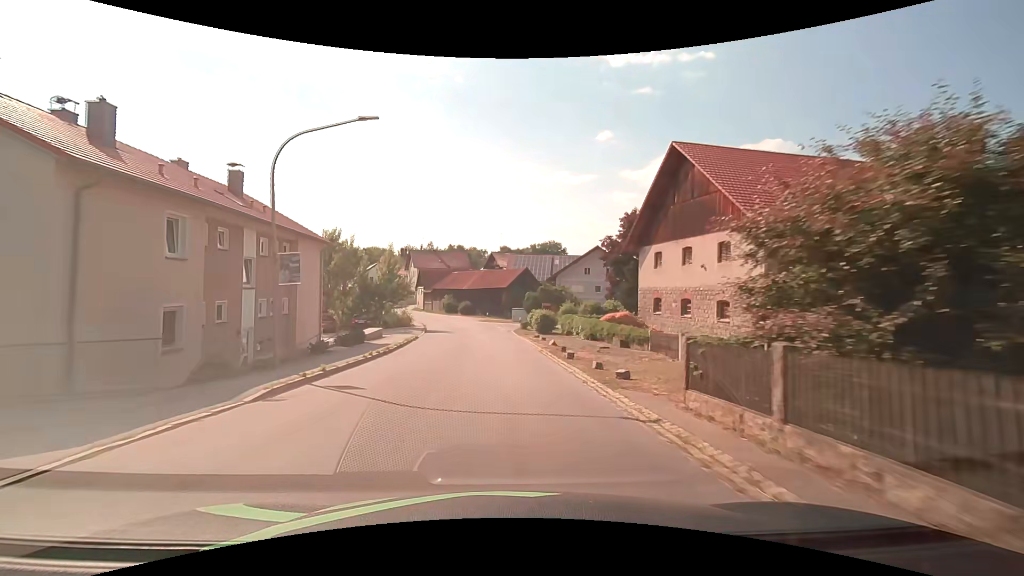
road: secondary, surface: asphalt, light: Day
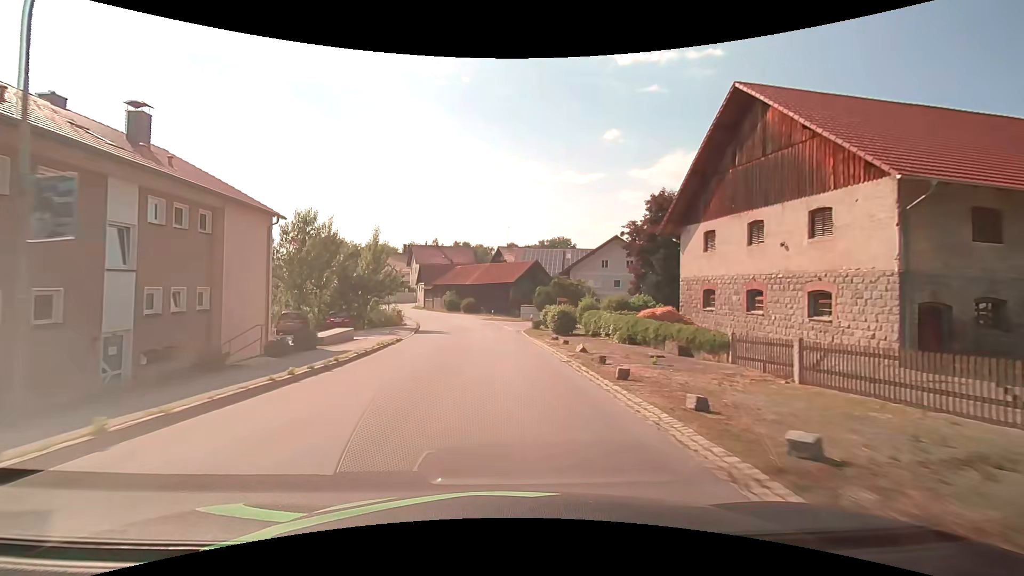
(-0.1, +7.6) m; -1°
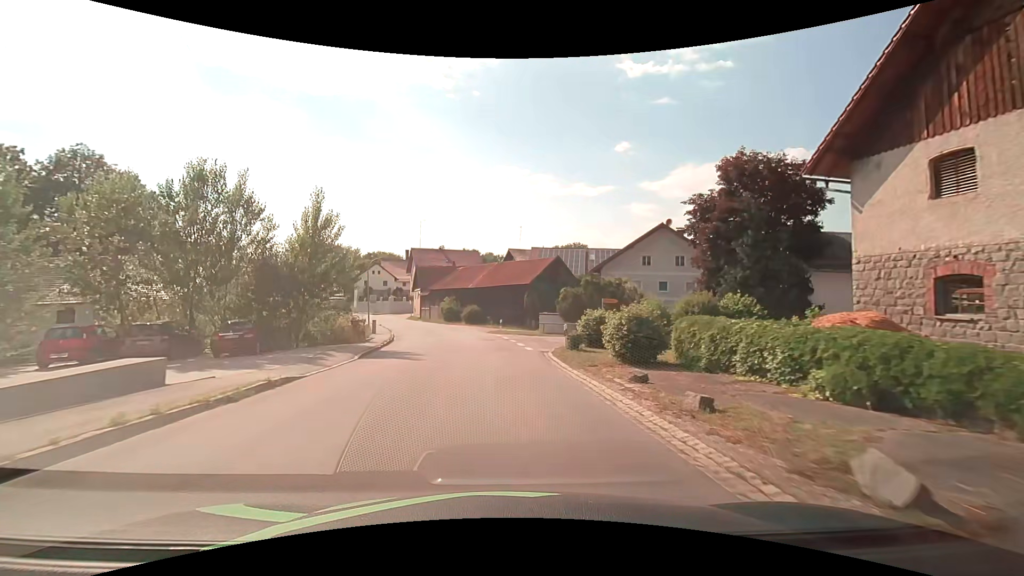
(-0.1, +14.2) m; -1°
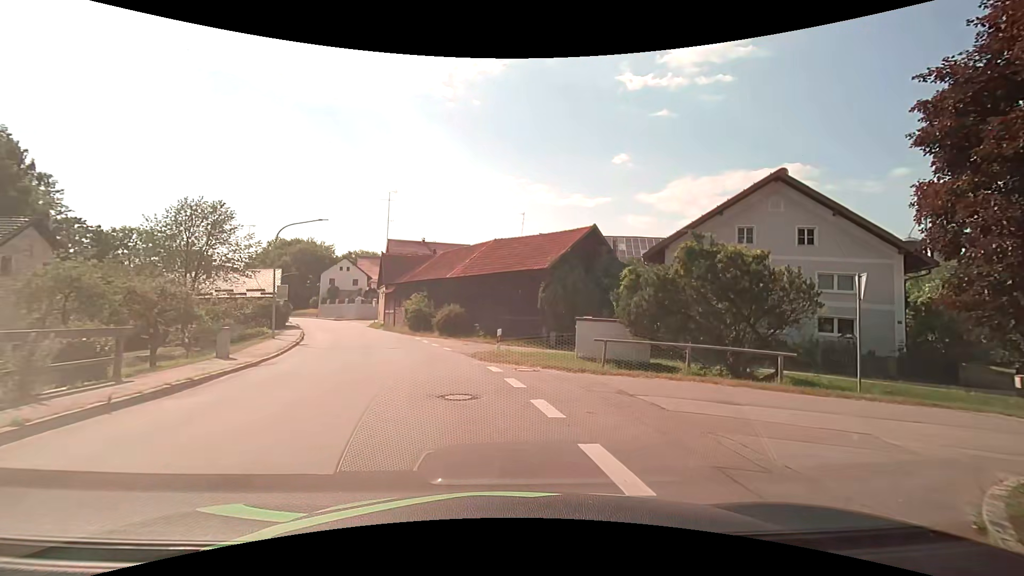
(-0.3, +19.7) m; +2°
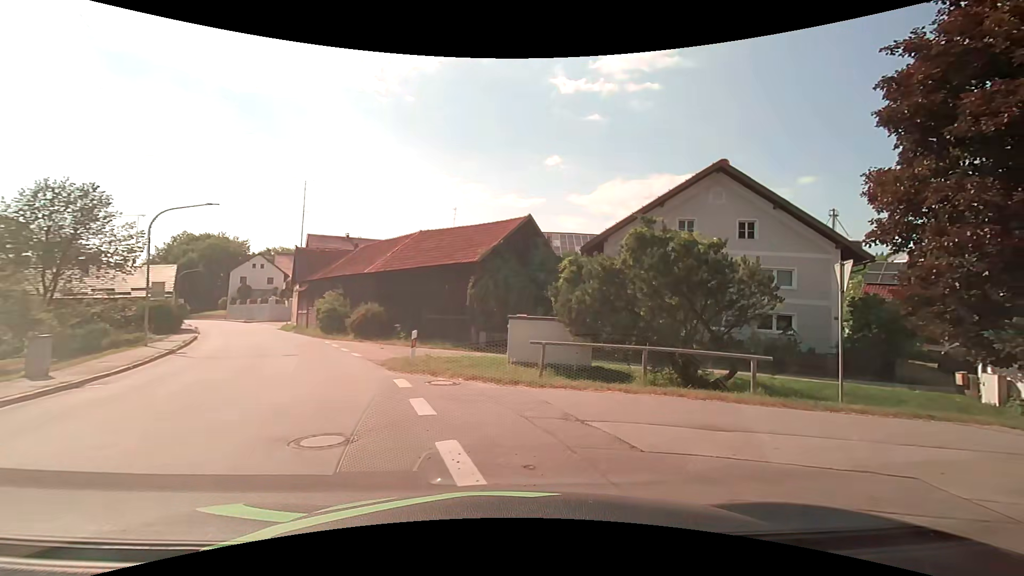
(+0.1, +2.8) m; +6°
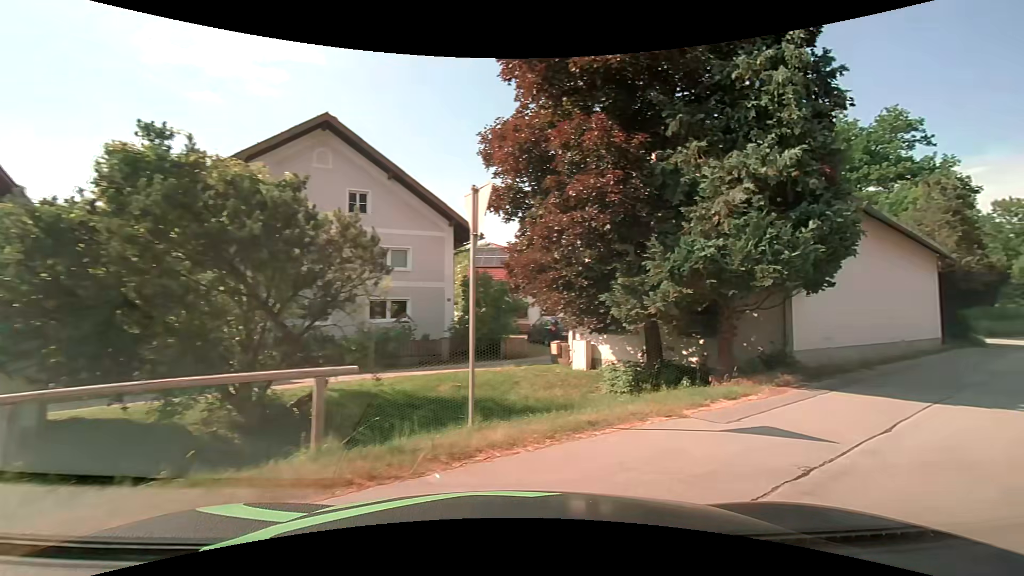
(+2.3, +5.8) m; +43°
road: unclassified
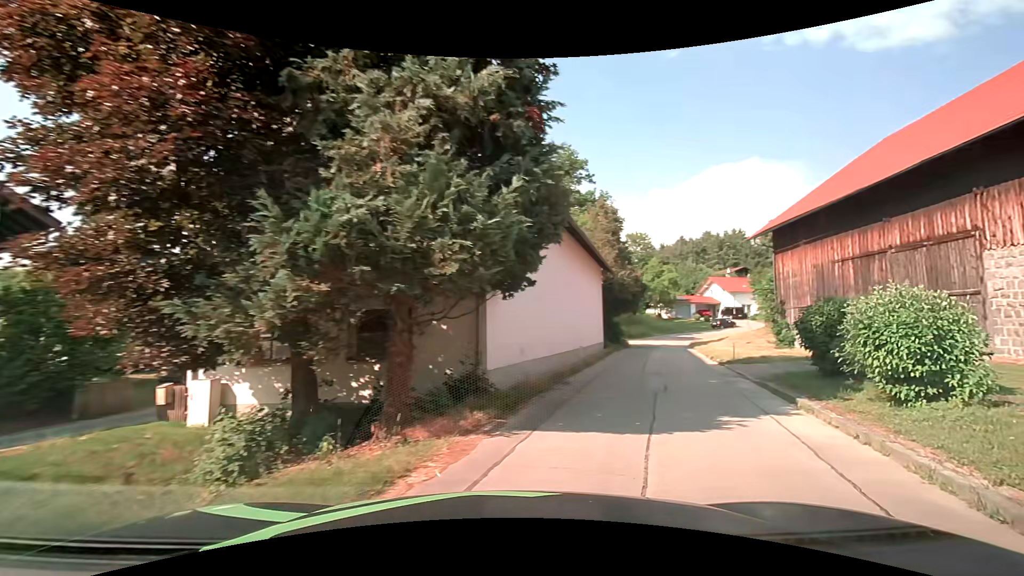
(+1.3, +4.6) m; +30°
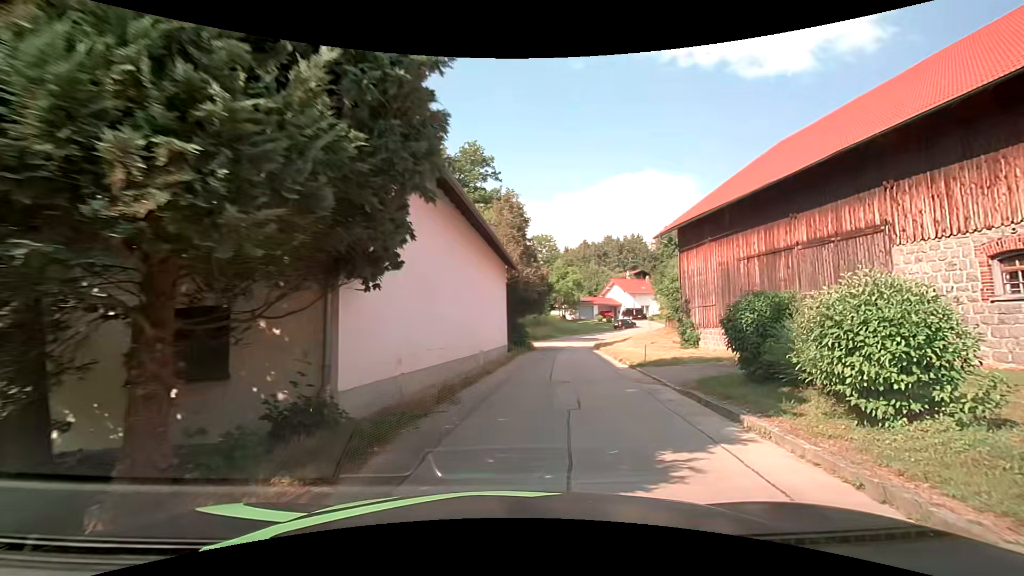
(+0.3, +2.8) m; +12°
(+1, +10) (+2, +20) (+3, +30) (+4, +40) (+6, +50) (+9, +59) (+14, +67) (+22, +74) (+31, +79) (+40, +83) m
